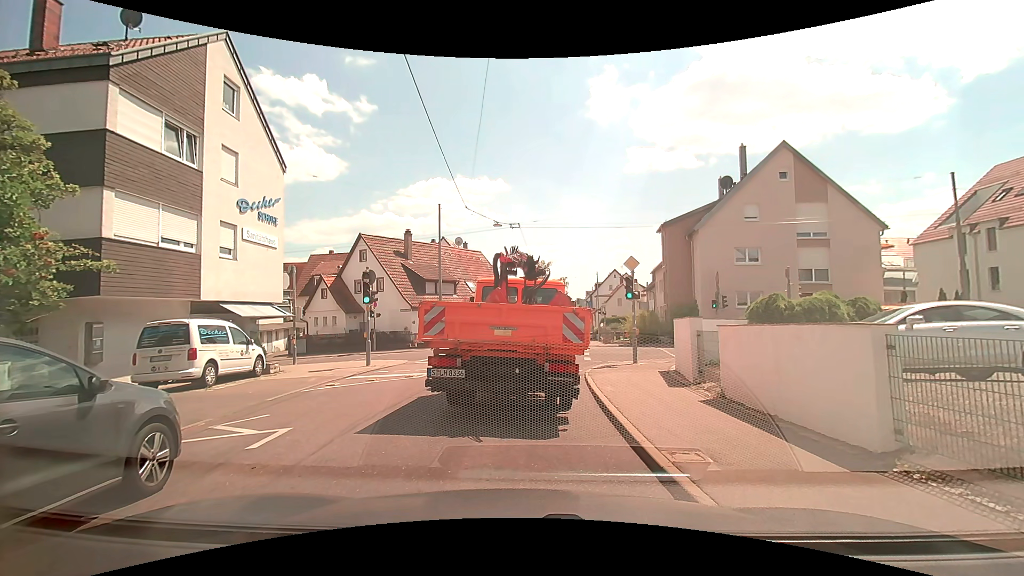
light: Day
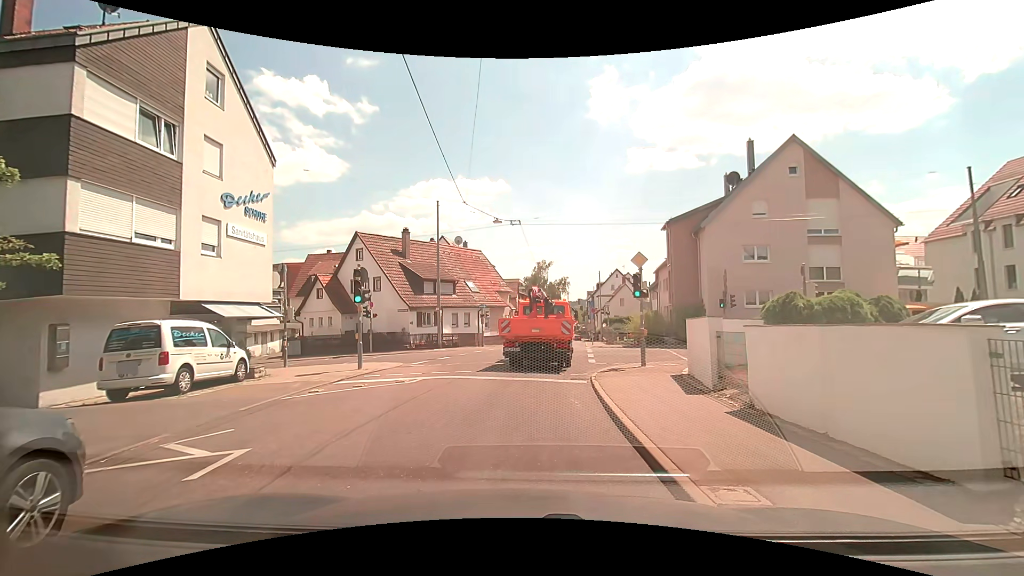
(0.0, +1.0) m; 0°
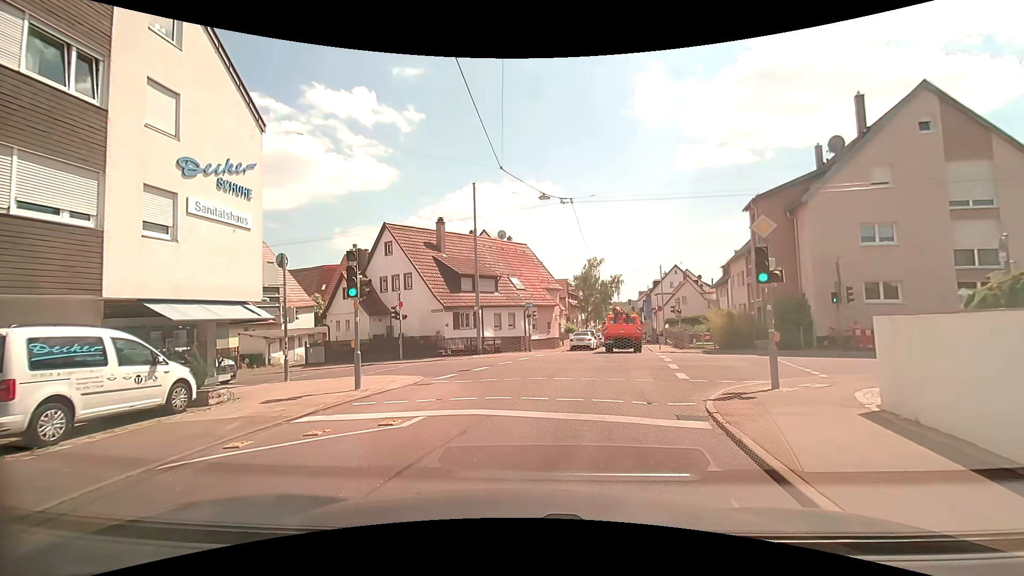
(-0.1, +5.4) m; -5°
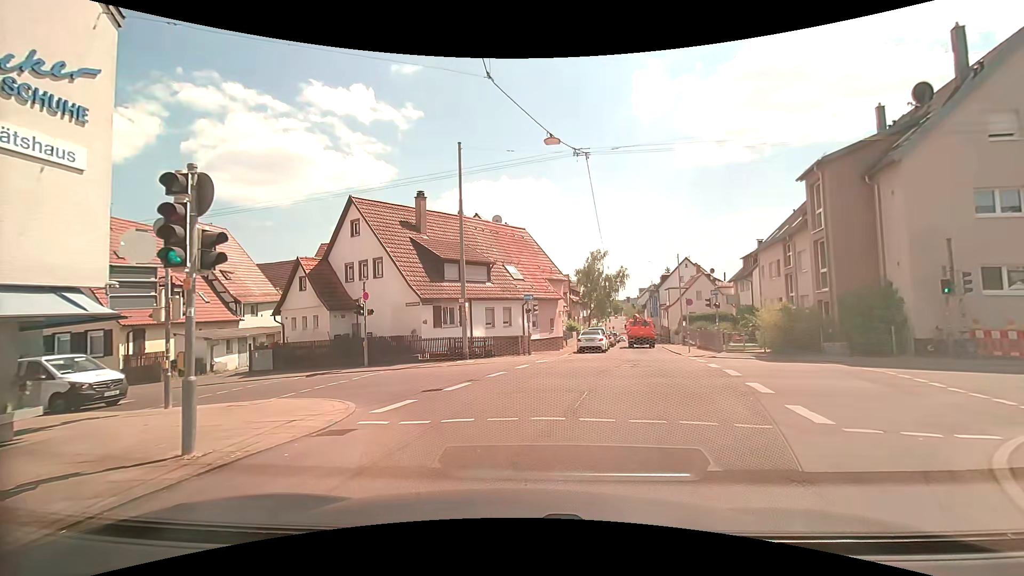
(-0.1, +6.3) m; +1°
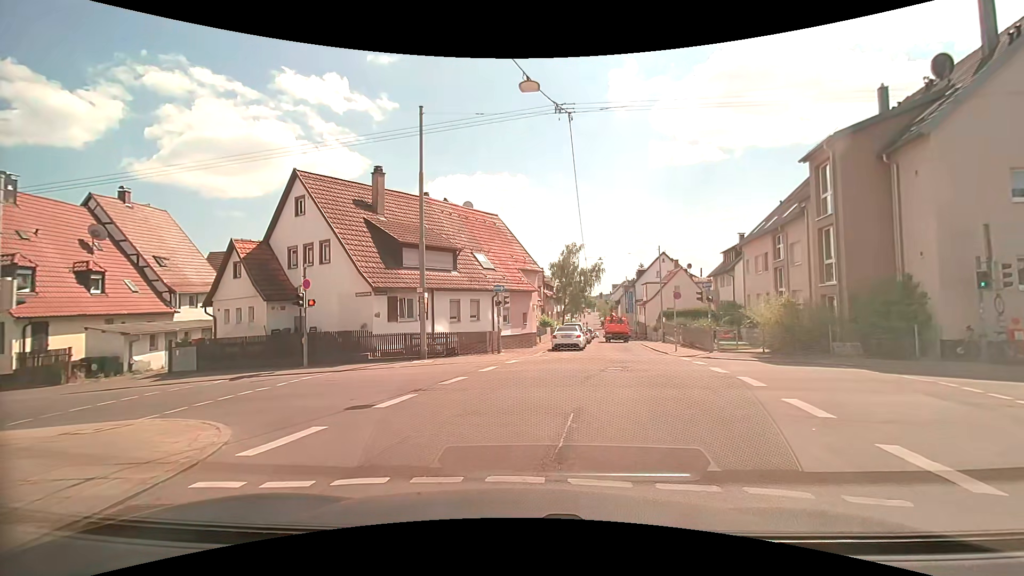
(0.0, +3.2) m; +1°
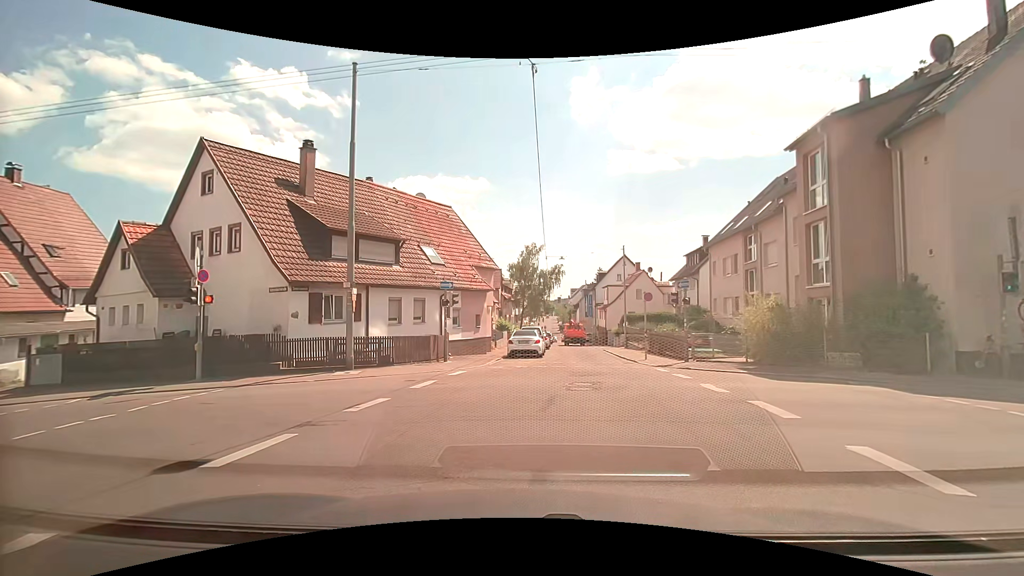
(+0.2, +3.3) m; +6°
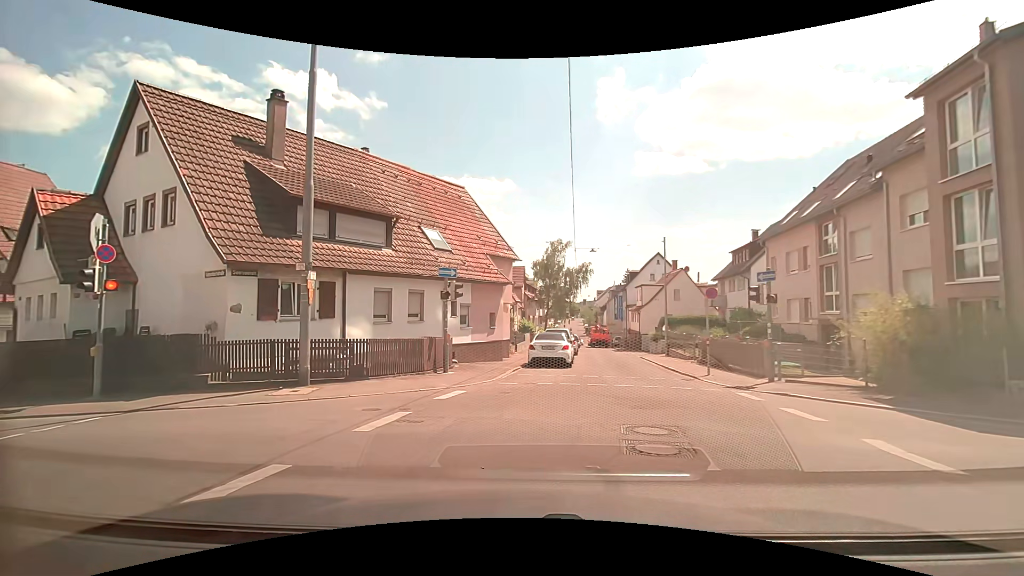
(0.0, +4.9) m; -3°
